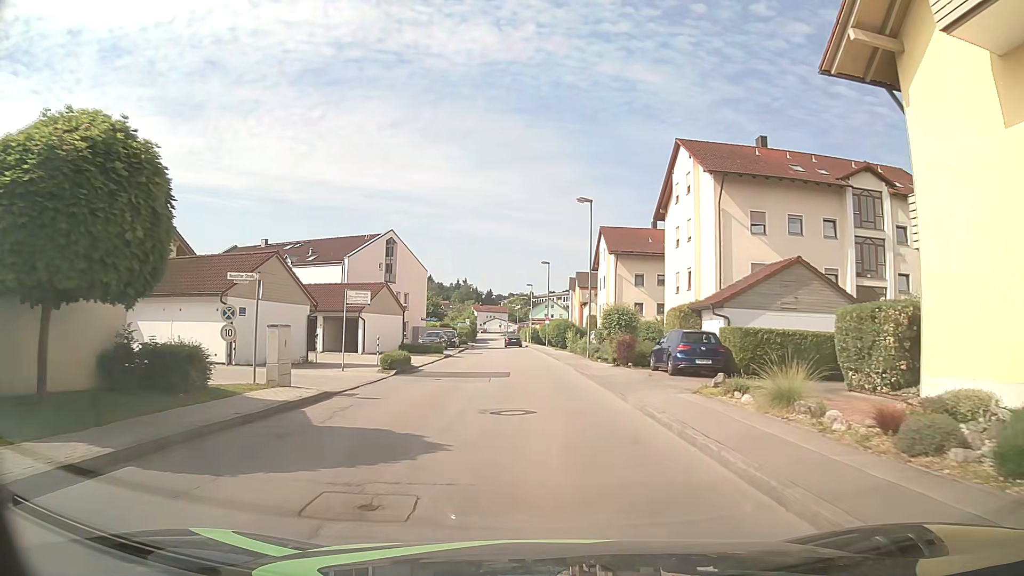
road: unclassified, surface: asphalt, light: Day
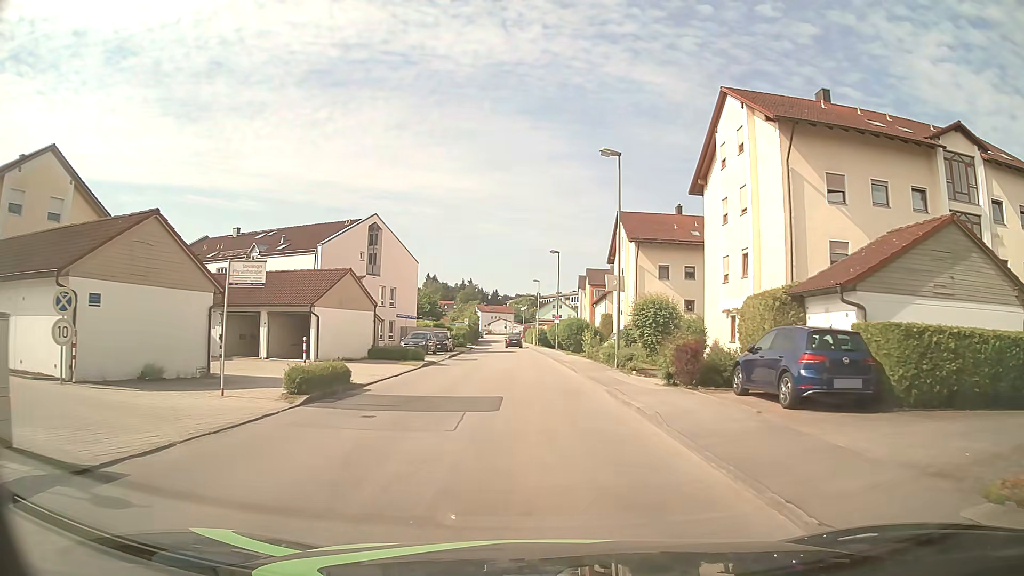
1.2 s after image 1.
(0.0, +9.3) m; 0°
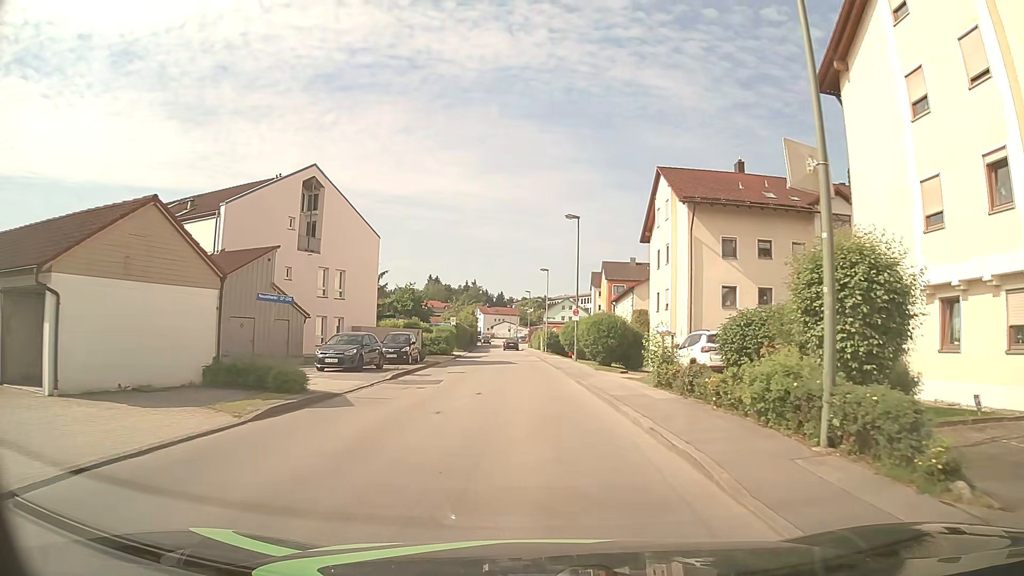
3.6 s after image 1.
(-0.1, +17.8) m; 0°
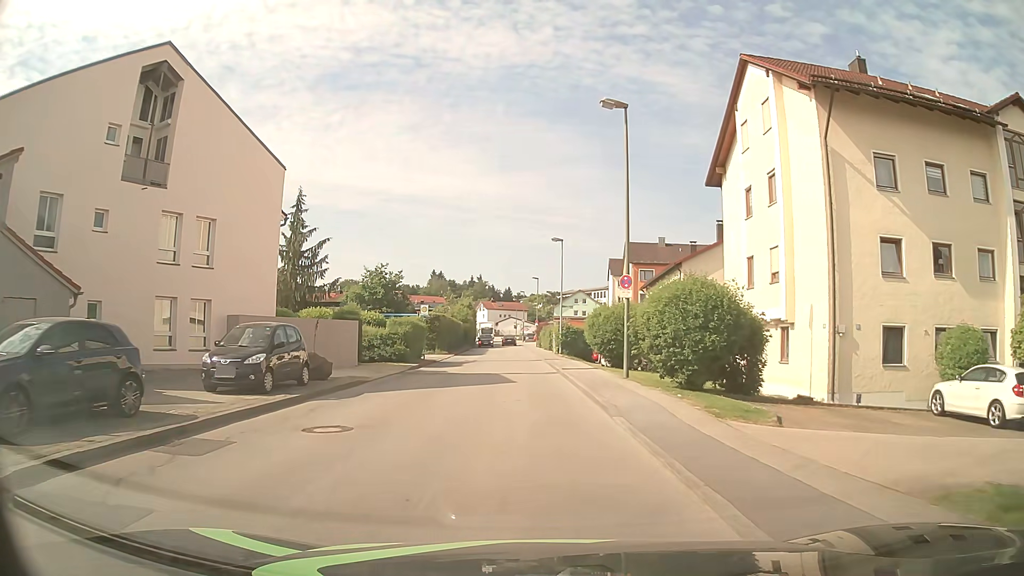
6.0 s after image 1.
(-0.2, +18.3) m; -1°
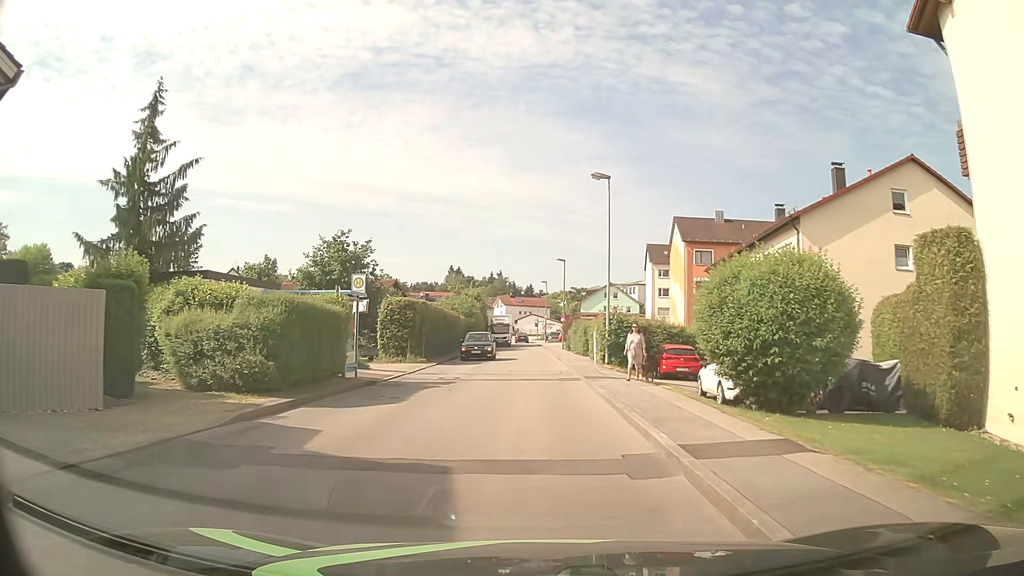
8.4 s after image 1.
(-0.4, +18.5) m; -3°
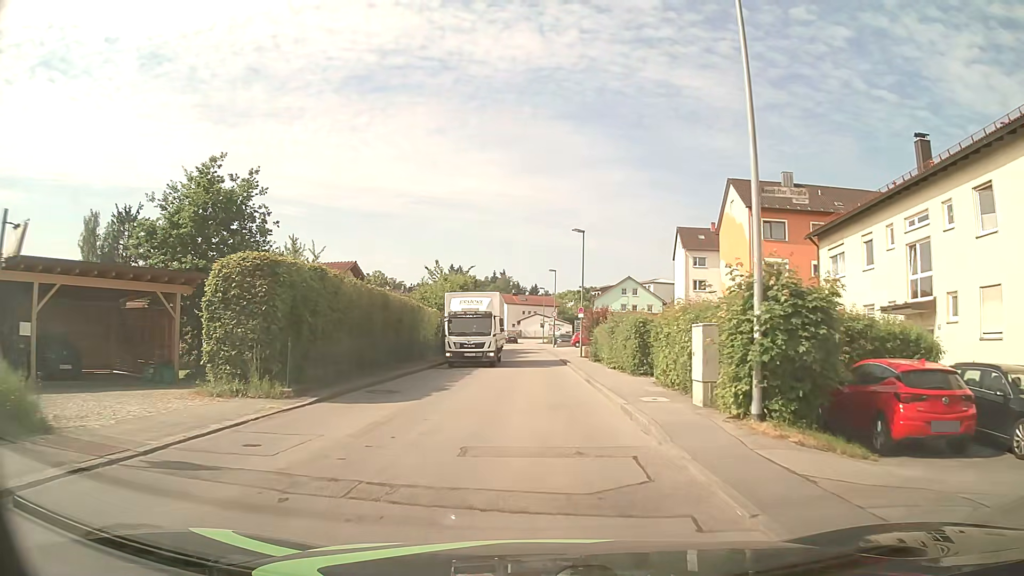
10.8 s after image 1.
(-0.1, +18.5) m; 0°
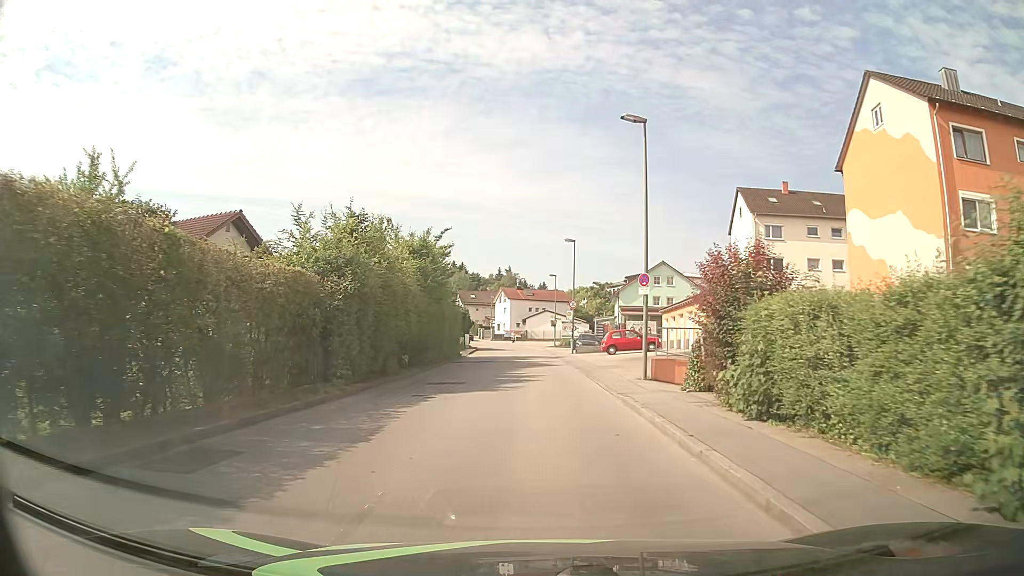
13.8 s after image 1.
(-0.3, +23.1) m; -1°
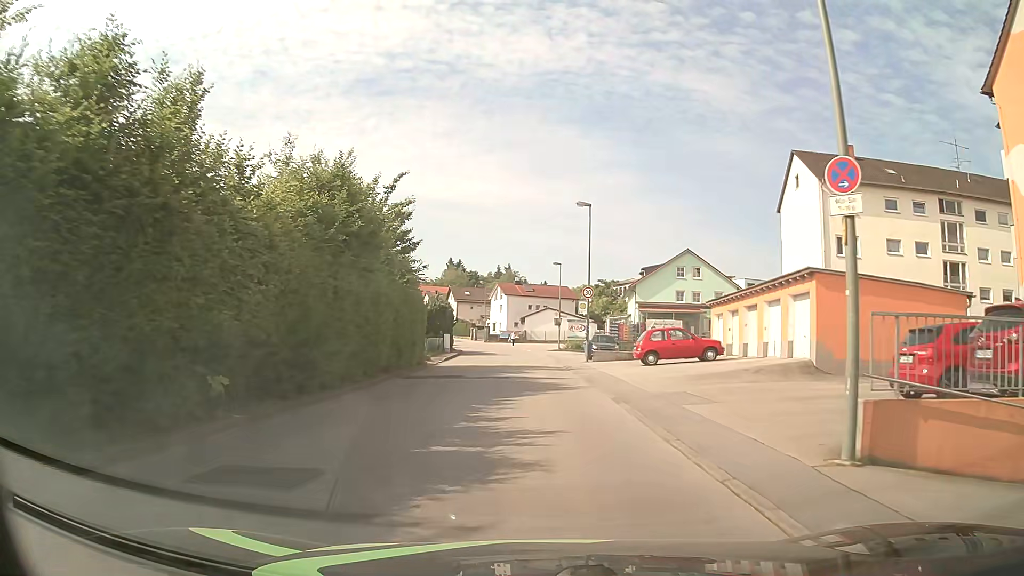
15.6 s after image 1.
(+0.1, +13.8) m; +1°
(0, +10) (0, +20) (0, +30) (-1, +40) (-1, +50) (-2, +60) (-4, +70) (-6, +79) (-9, +89) (-13, +98) m
